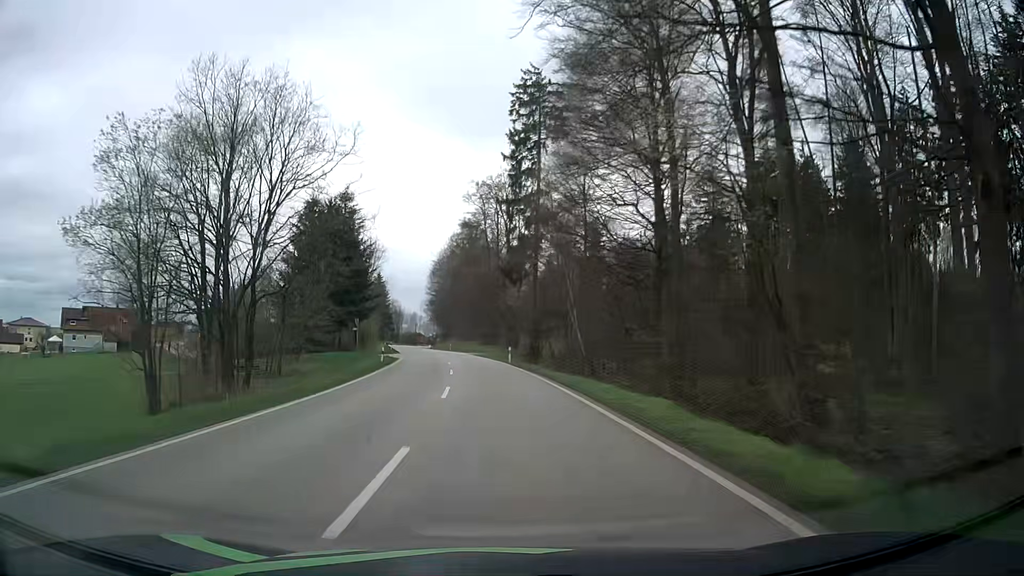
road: secondary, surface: asphalt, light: Day
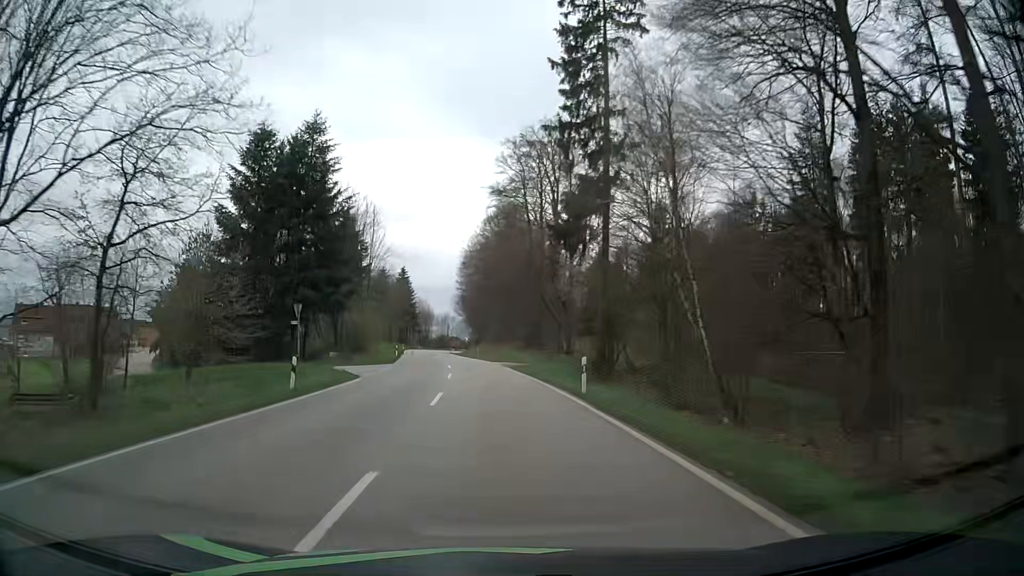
(-0.9, +25.8) m; -3°
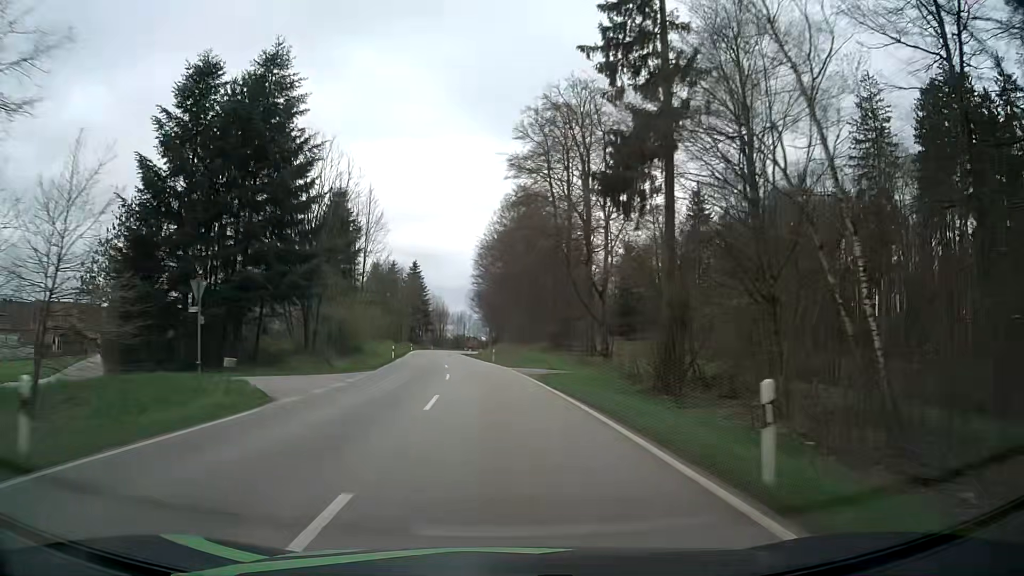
(-0.2, +13.0) m; -2°
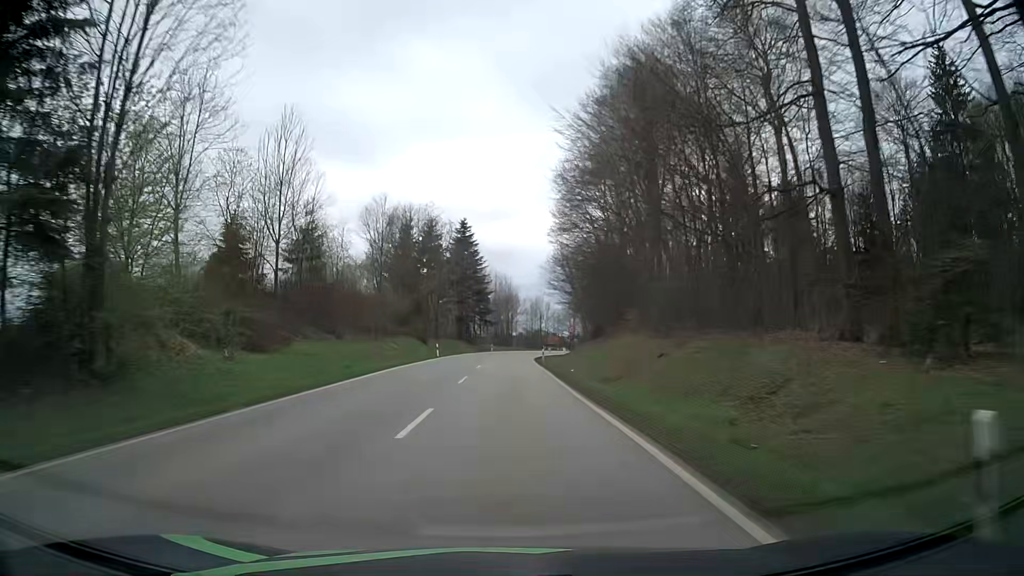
(-3.2, +52.4) m; -6°
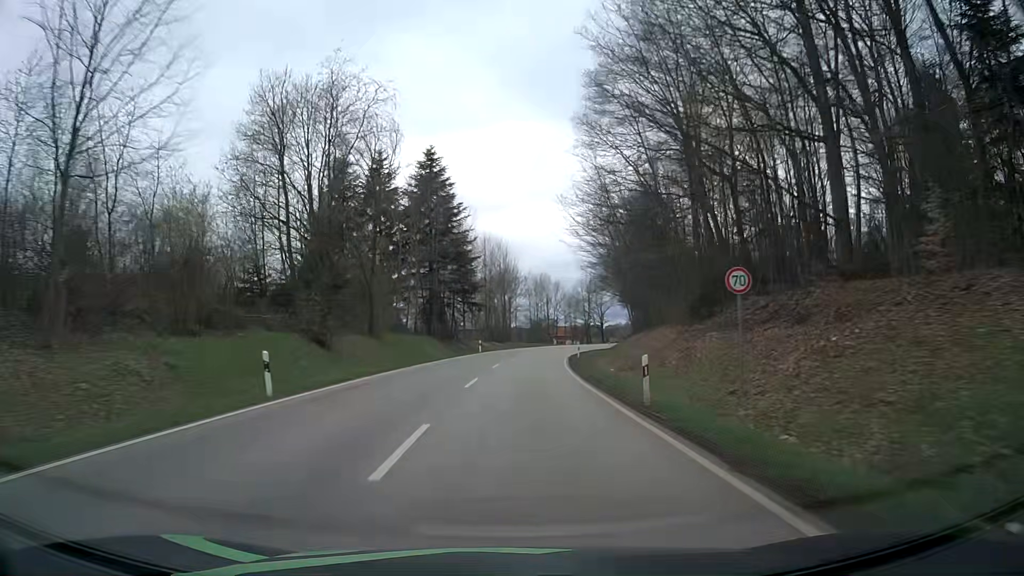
(-0.3, +38.7) m; 0°
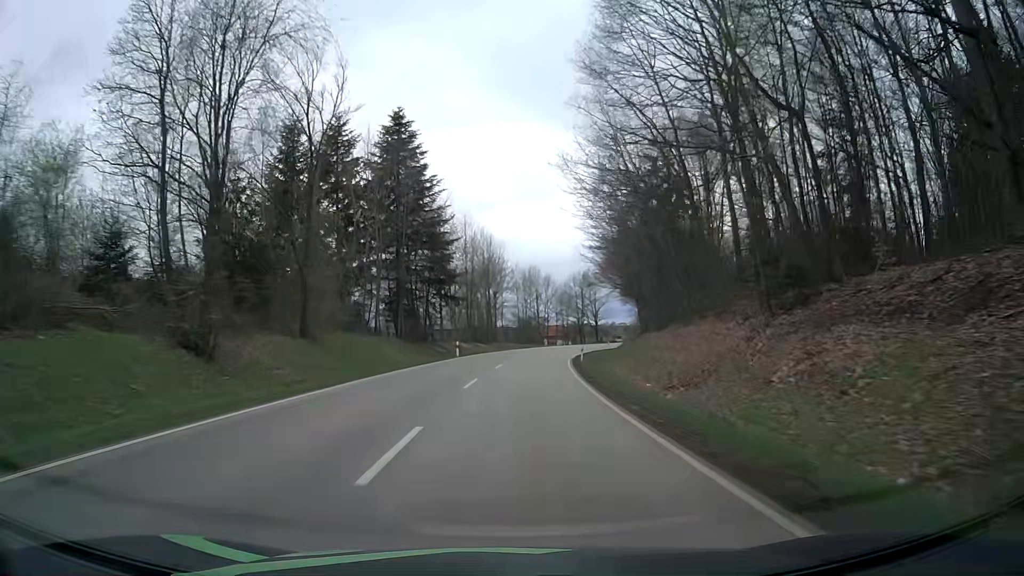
(+0.1, +11.8) m; +1°
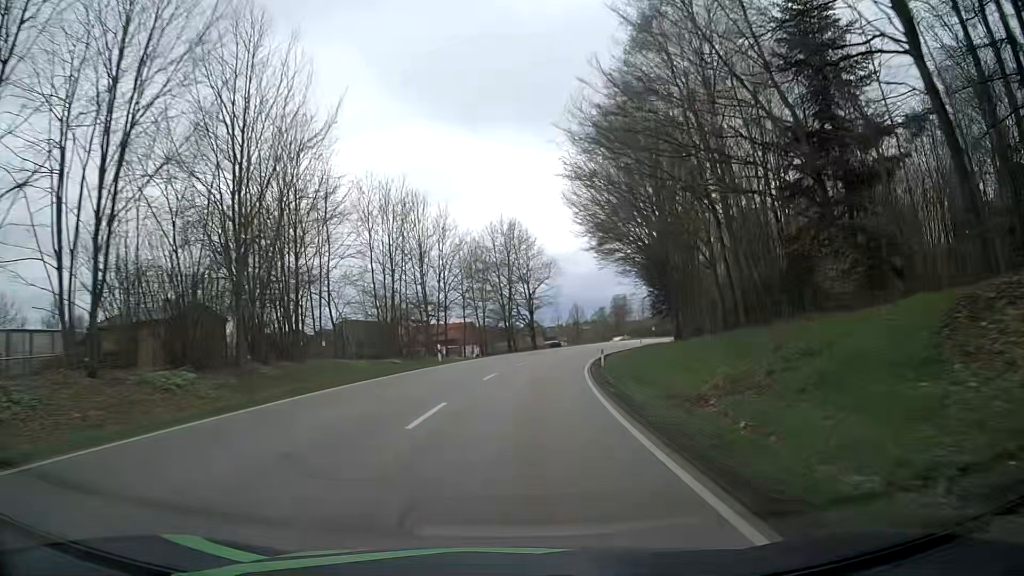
(+3.4, +54.7) m; +8°
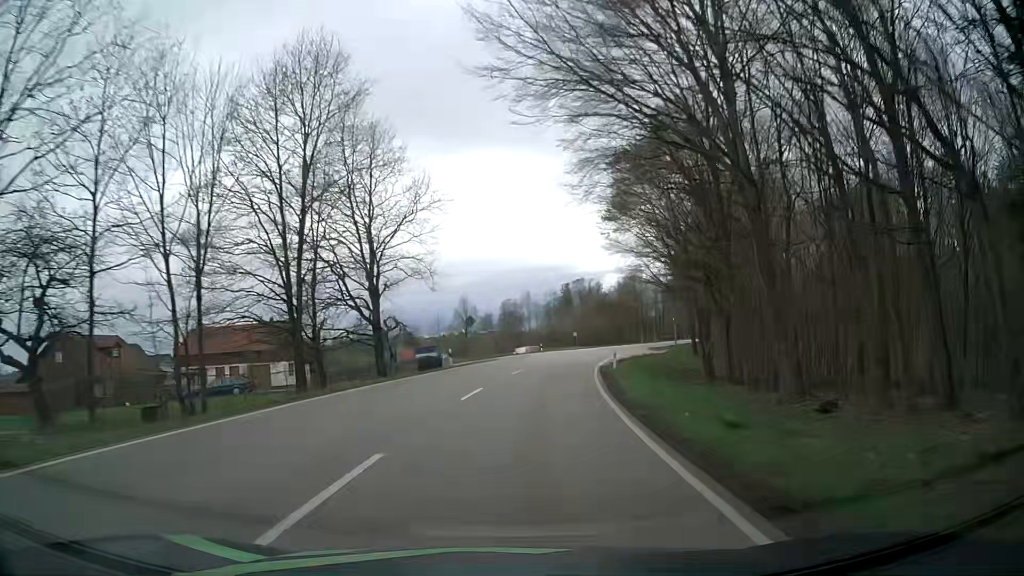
(+3.2, +41.2) m; +10°
(0, +10) (+1, +20) (+2, +30) (+3, +40) (+5, +50) (+8, +59) (+10, +69) (+13, +79) (+17, +88) (+20, +97) m
